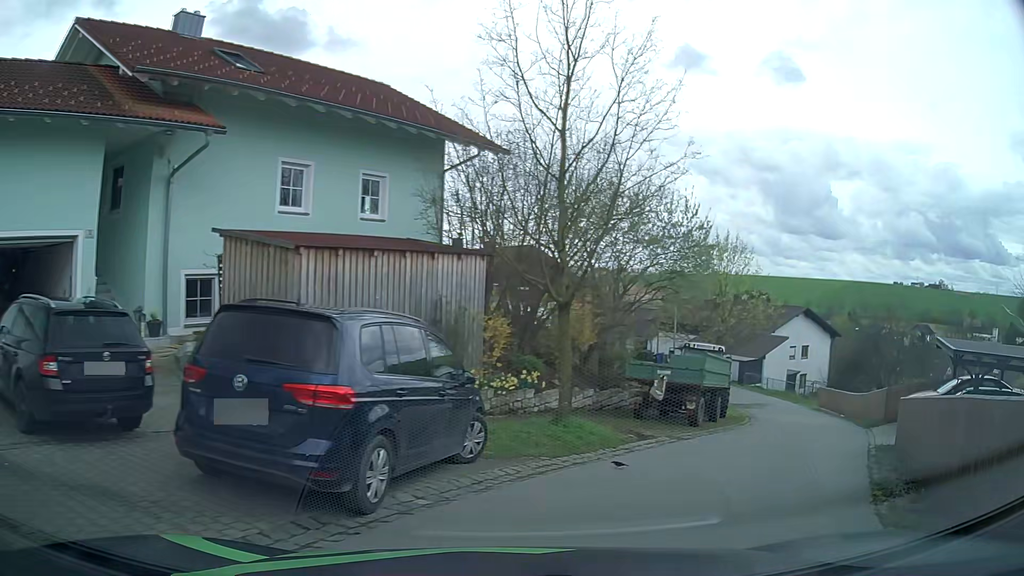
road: residential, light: Day
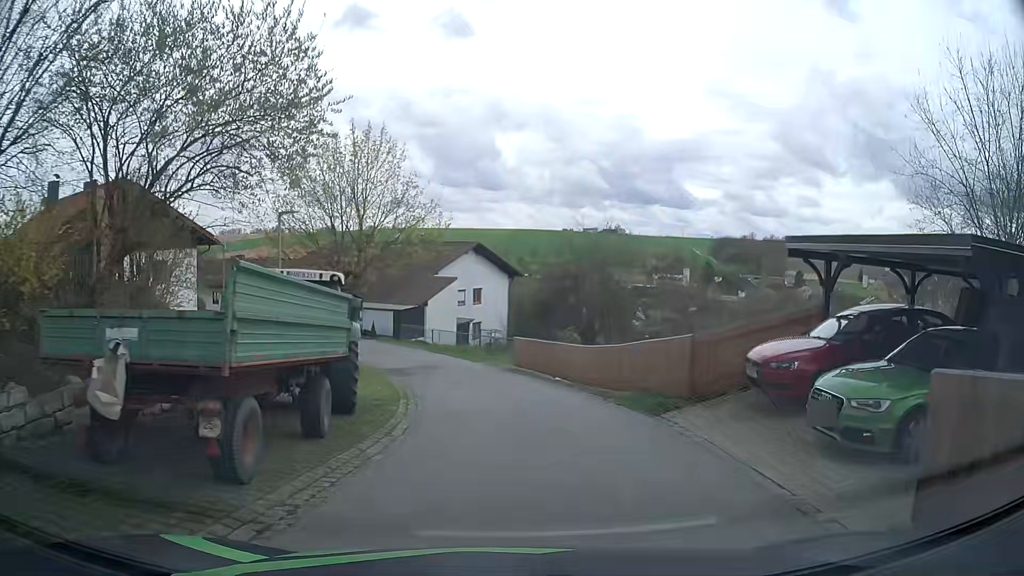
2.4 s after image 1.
(+3.7, +11.1) m; +29°
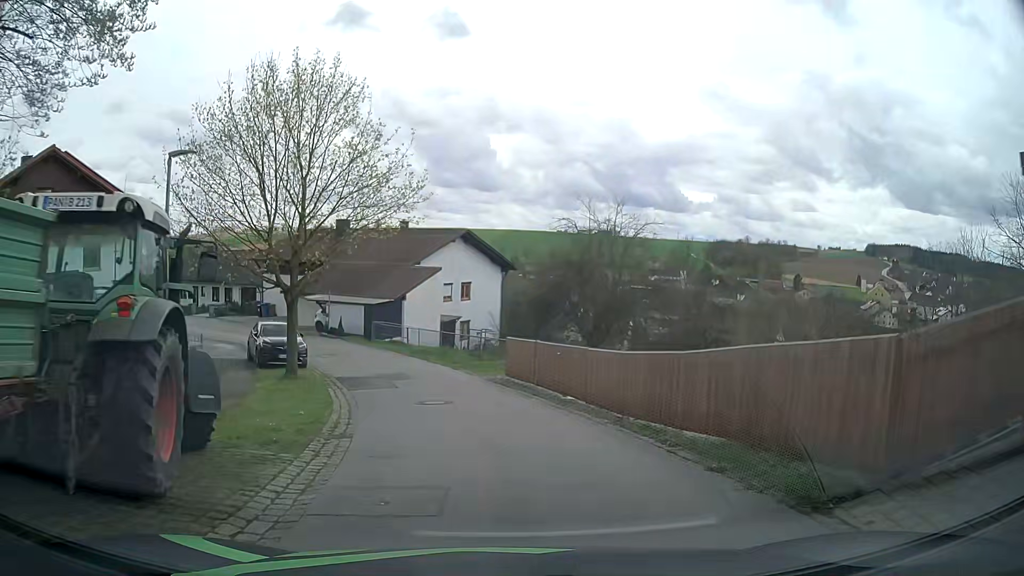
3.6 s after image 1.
(+0.1, +6.7) m; +1°
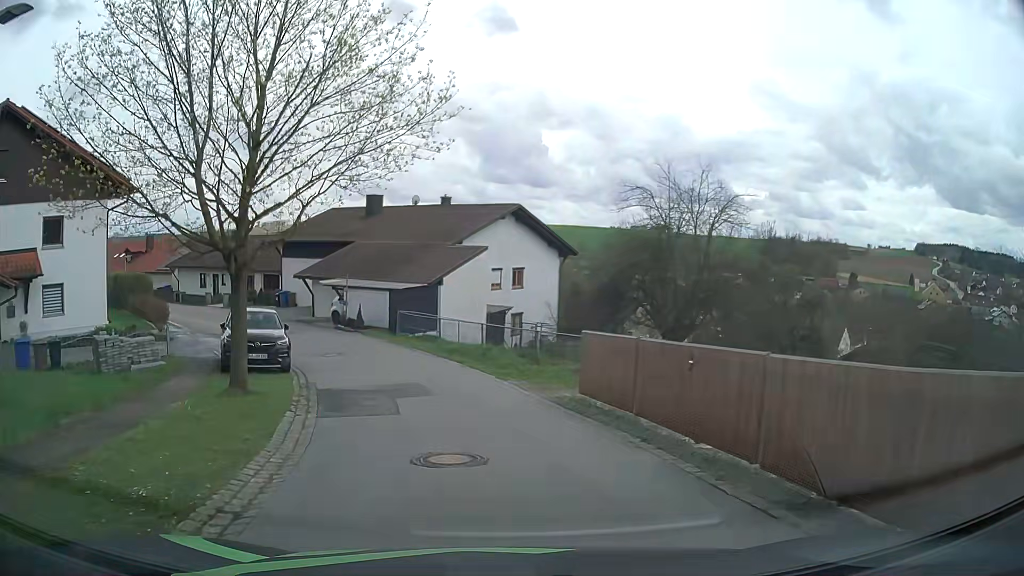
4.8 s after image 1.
(-0.3, +7.4) m; -6°
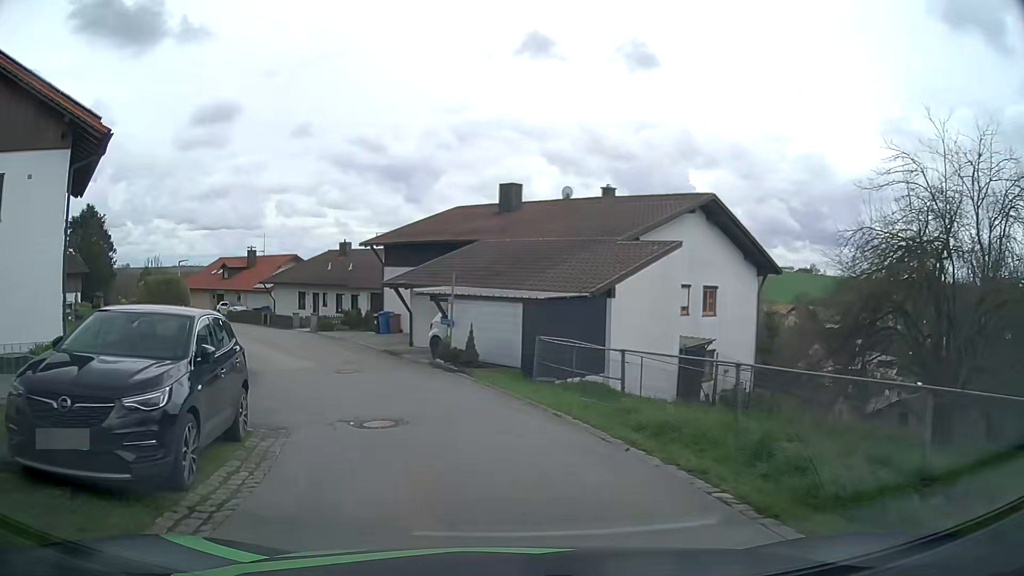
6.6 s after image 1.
(-1.1, +12.2) m; -12°
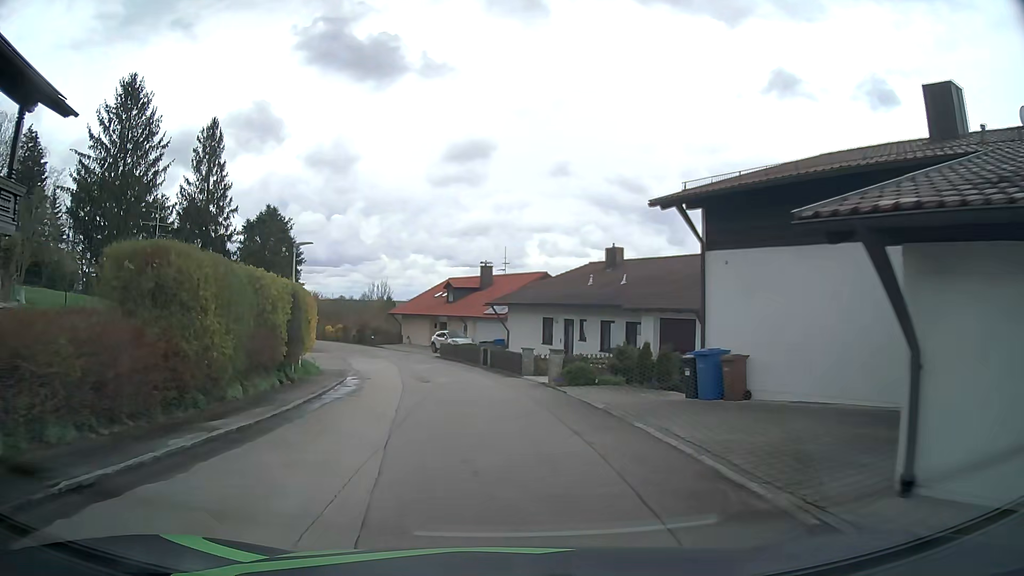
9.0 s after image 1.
(-3.7, +18.3) m; -22°
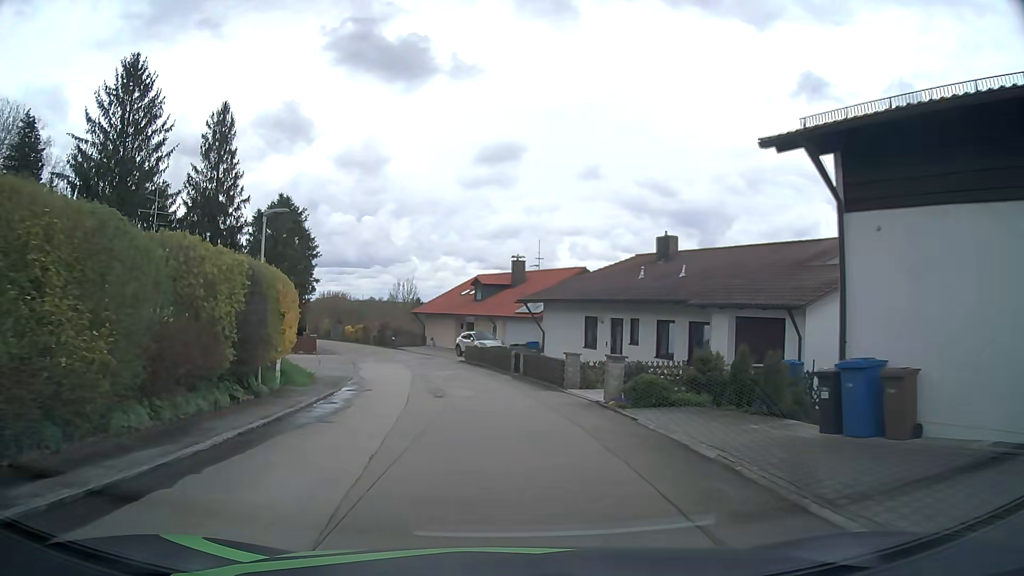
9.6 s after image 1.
(-0.1, +5.4) m; -3°
